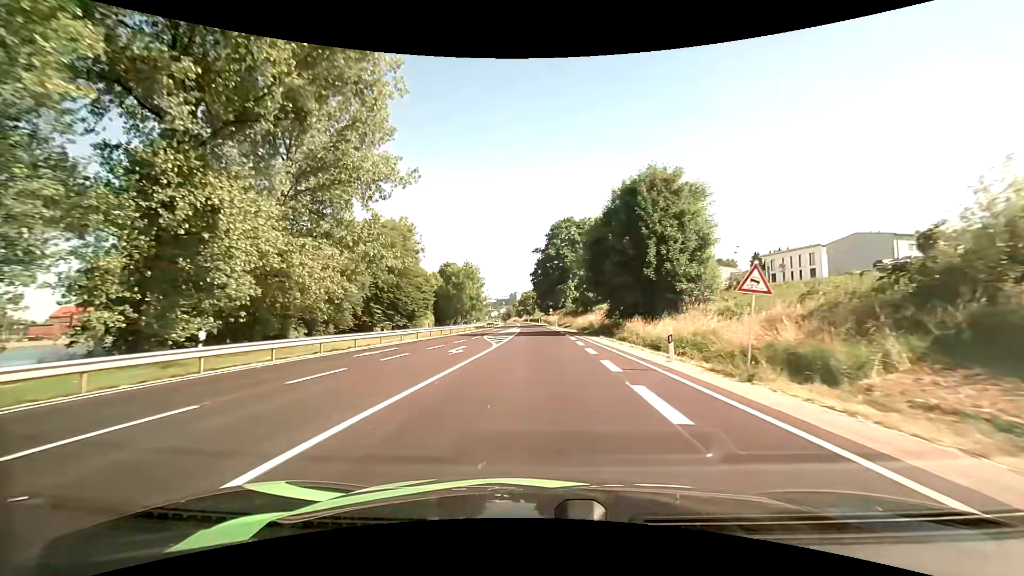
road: primary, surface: asphalt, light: Day
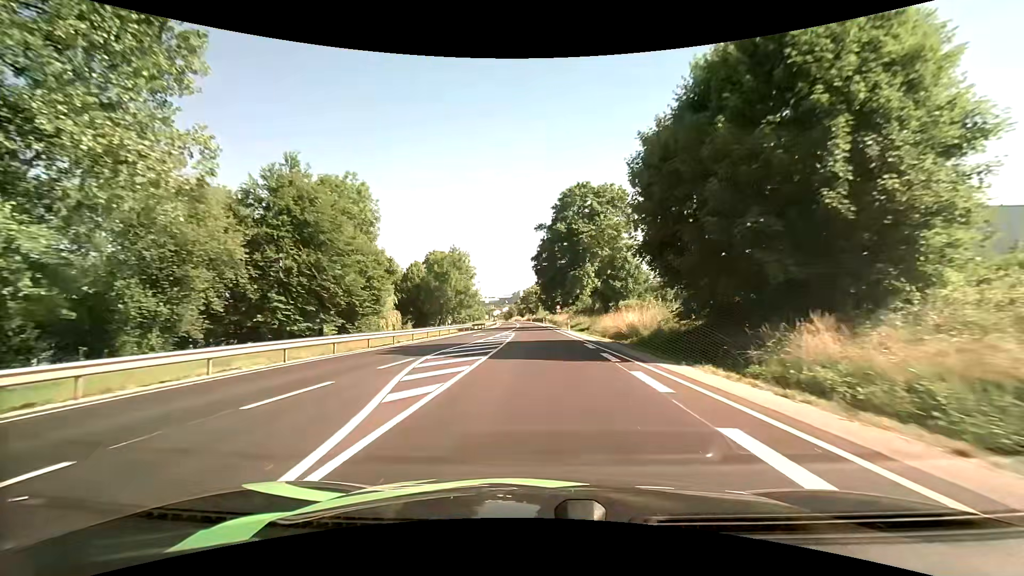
(0.0, +21.4) m; 0°
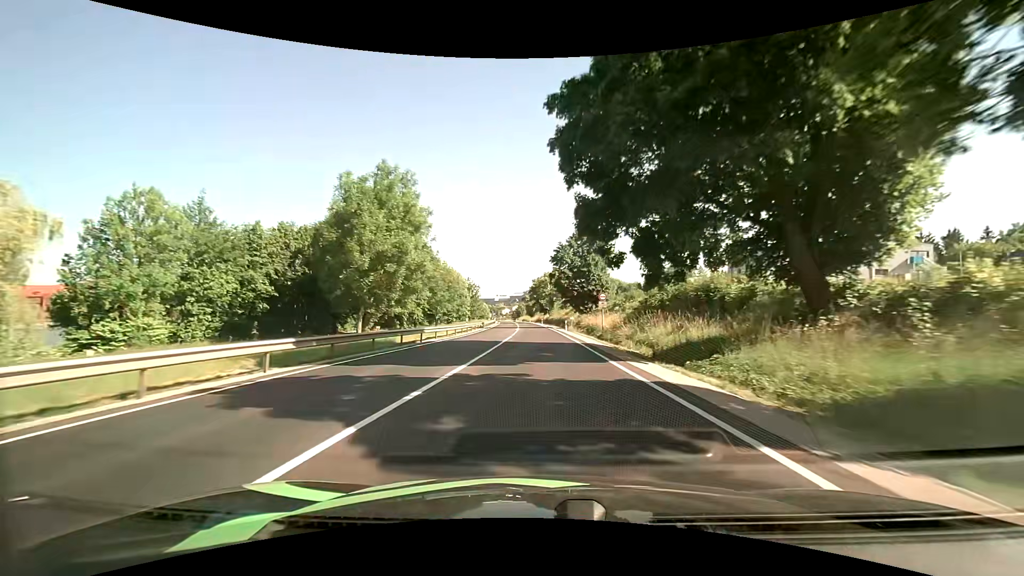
(-0.4, +45.8) m; -1°
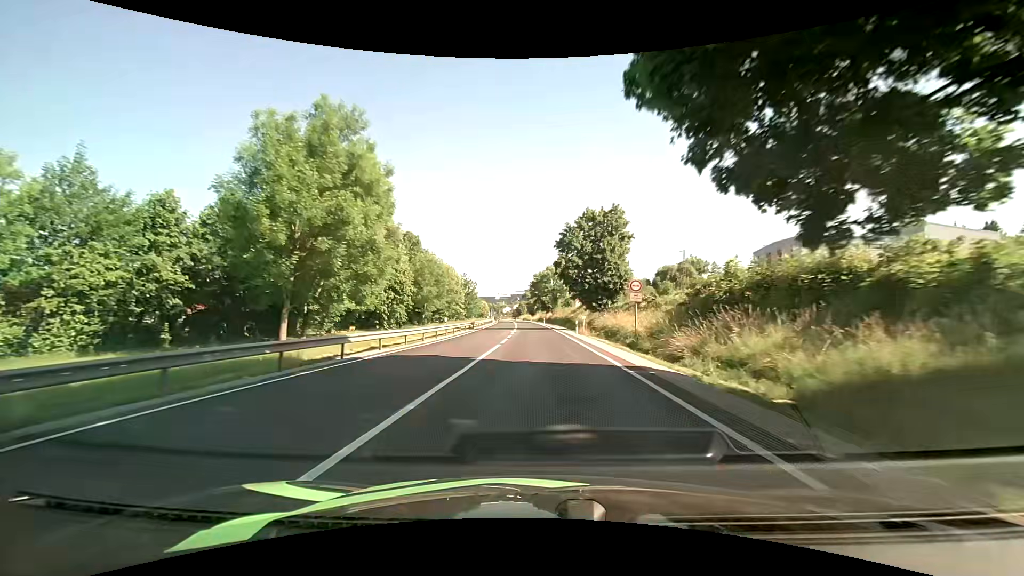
(-0.1, +12.1) m; 0°
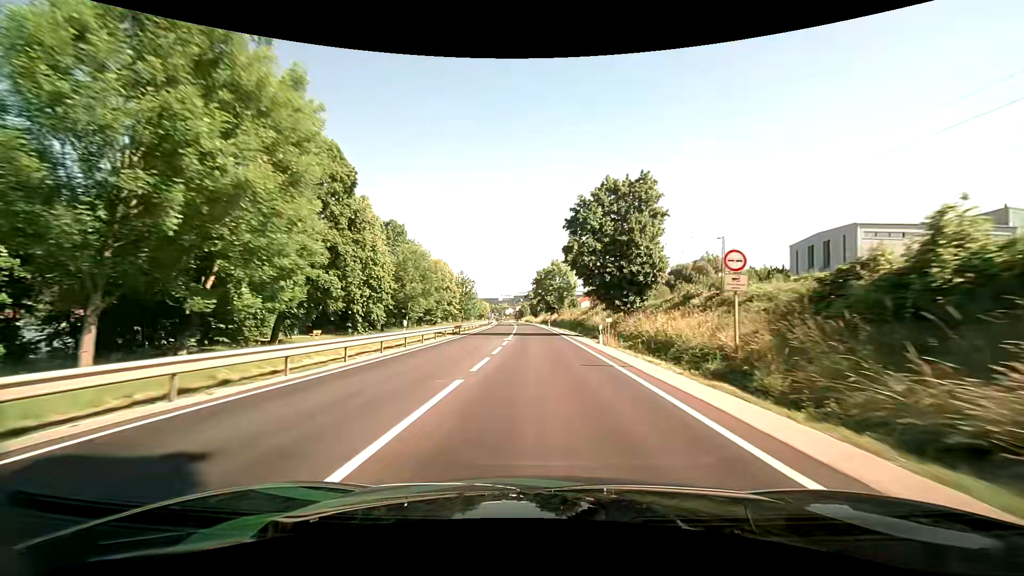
(-0.1, +12.4) m; 0°
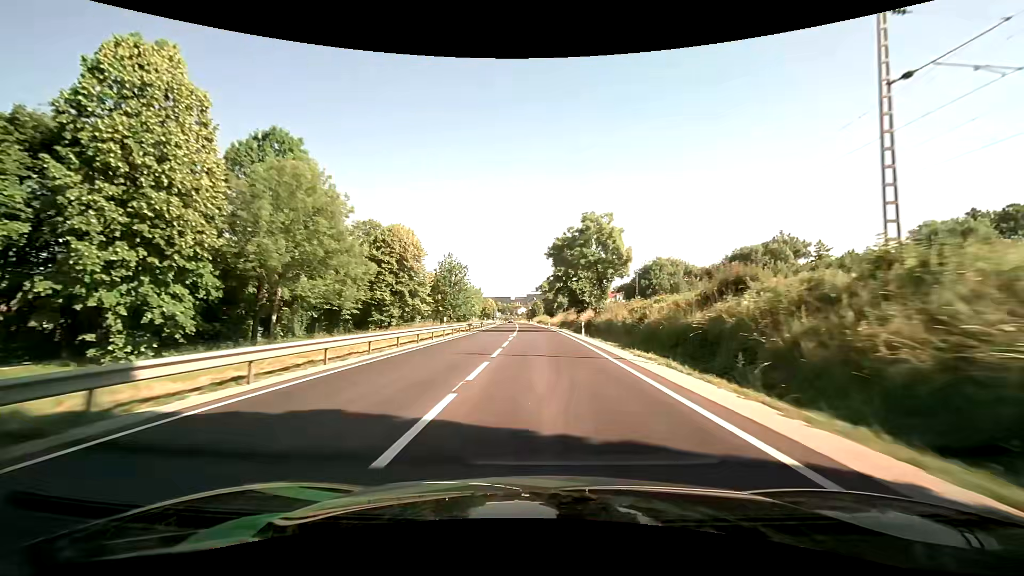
(-0.5, +38.5) m; -2°
(0, +10) (0, +20) (0, +30) (0, +40) (0, +50) (-1, +60) (-1, +70) (-1, +80) (-2, +90) (-2, +100) m
